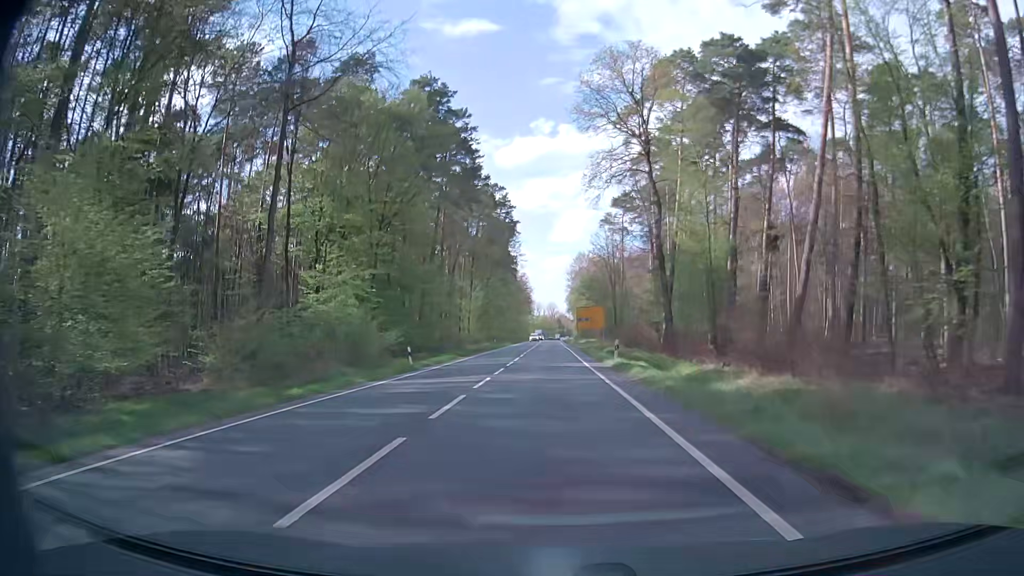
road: primary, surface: asphalt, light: Day
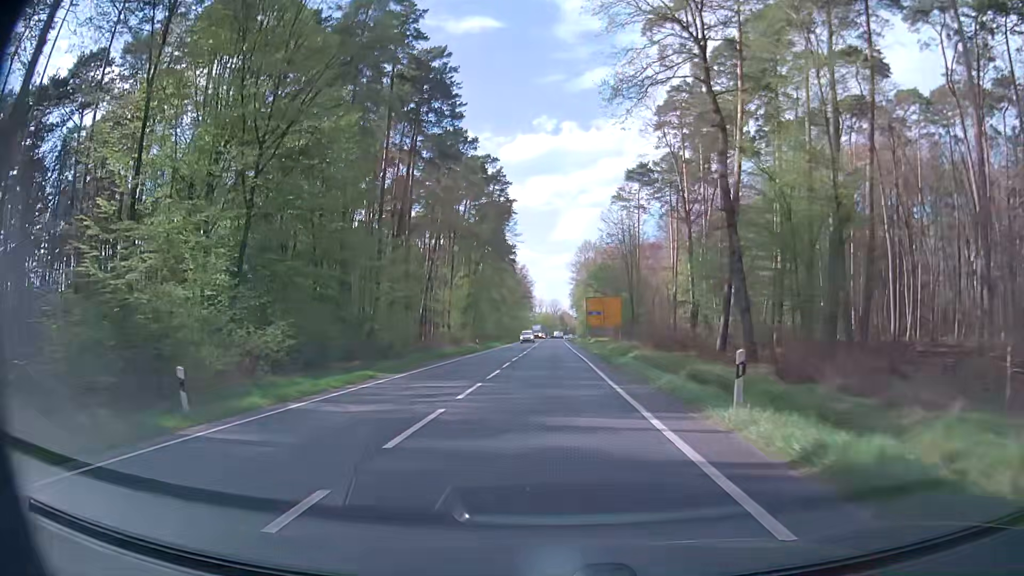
(-0.3, +21.4) m; -1°
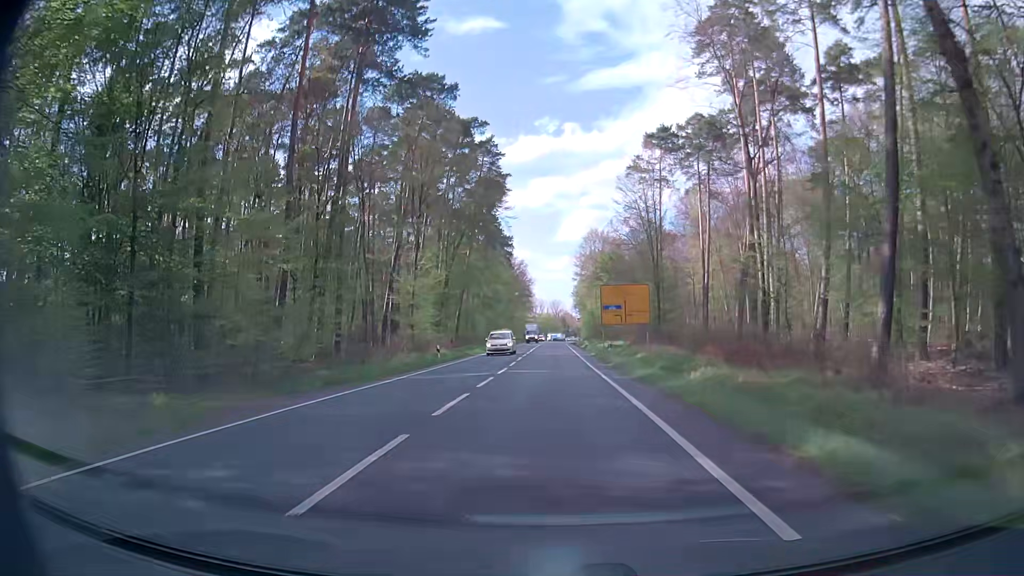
(0.0, +21.5) m; 0°
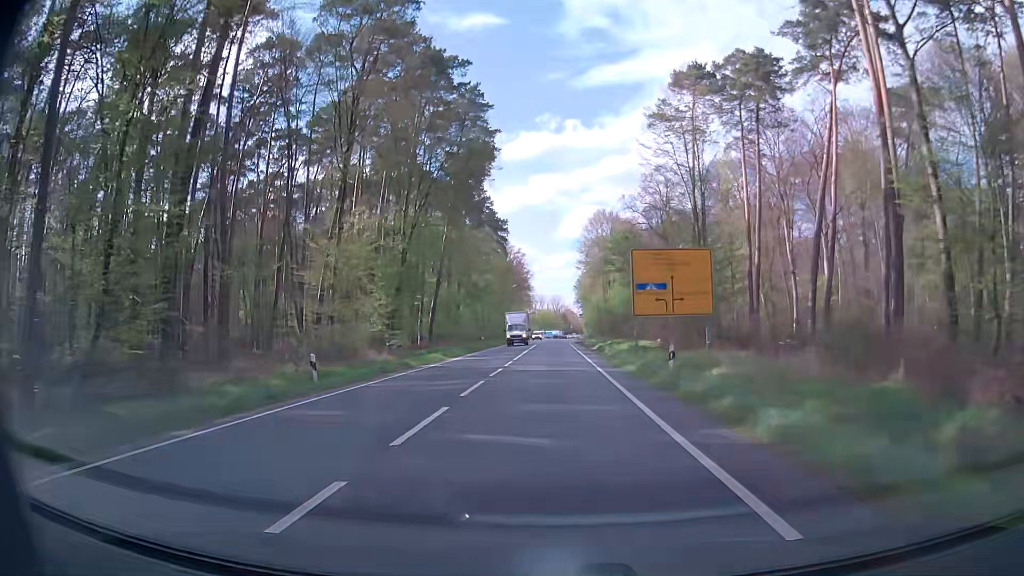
(-0.1, +21.5) m; 0°
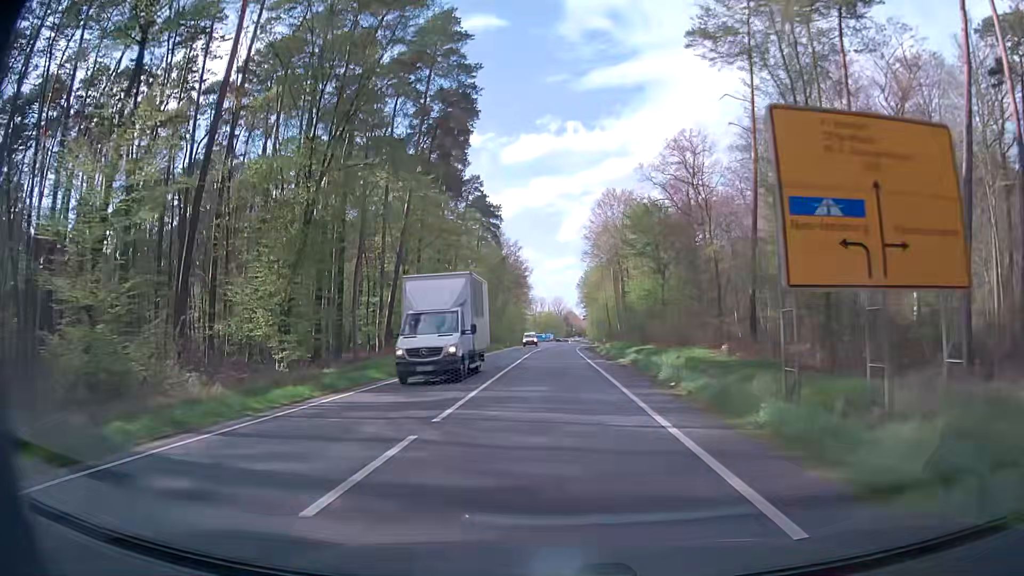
(-0.1, +21.5) m; -1°
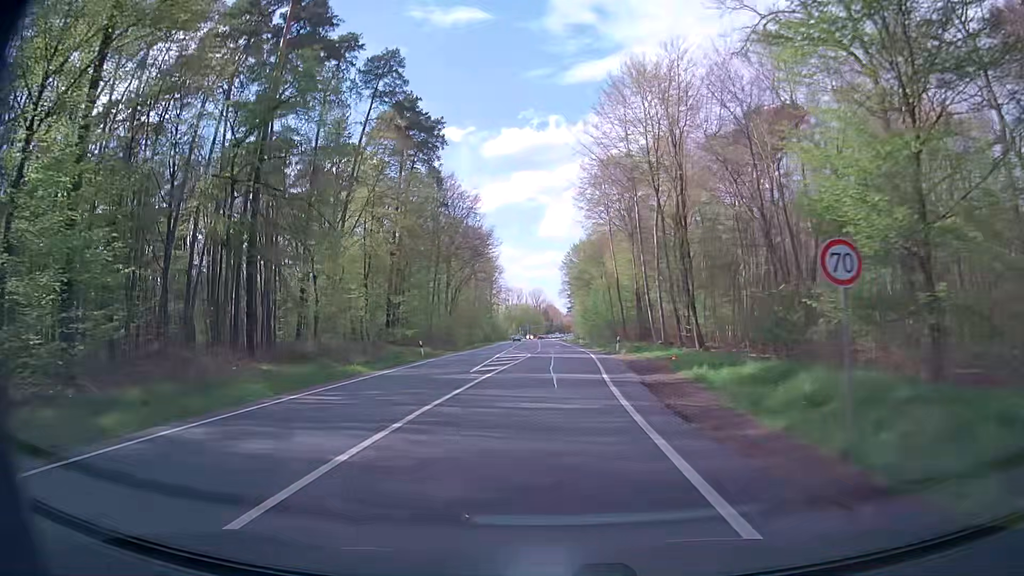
(+0.9, +53.4) m; +2°
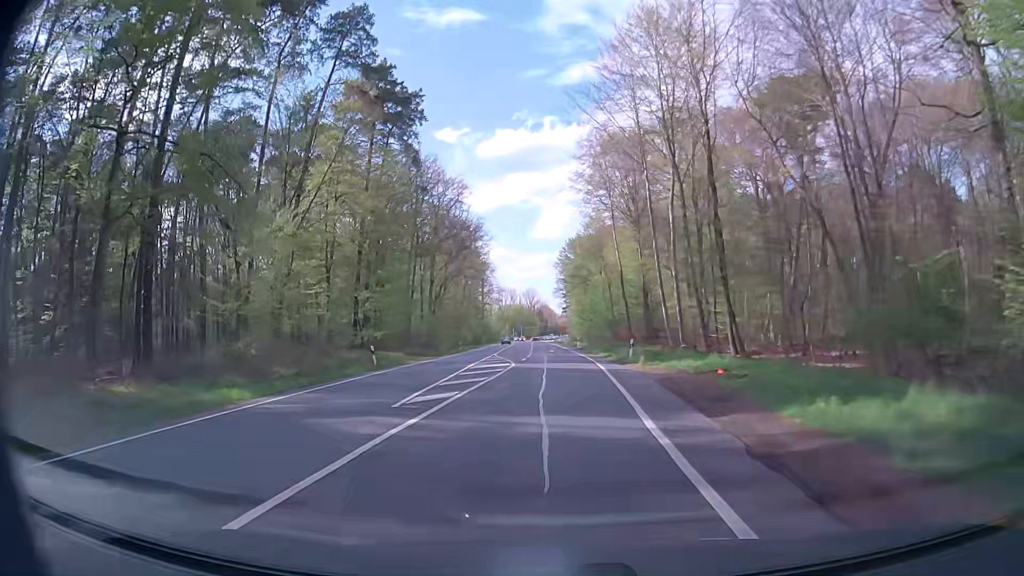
(0.0, +10.5) m; 0°
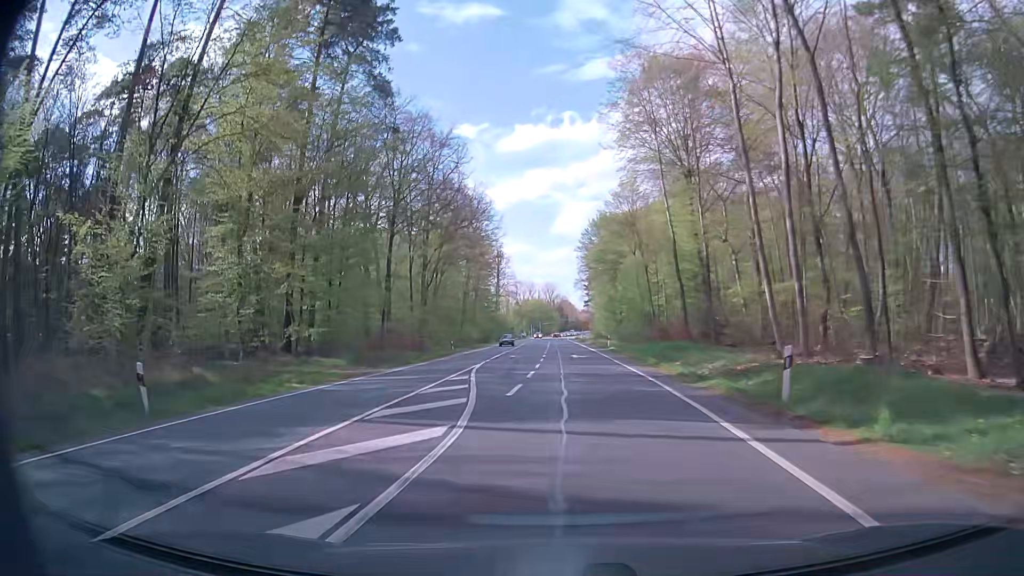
(-0.1, +20.7) m; -2°
(0, +10) (0, +20) (-1, +30) (-1, +40) (-2, +50) (-2, +60) (-2, +70) (-2, +80) (-2, +90) (-2, +100) m
